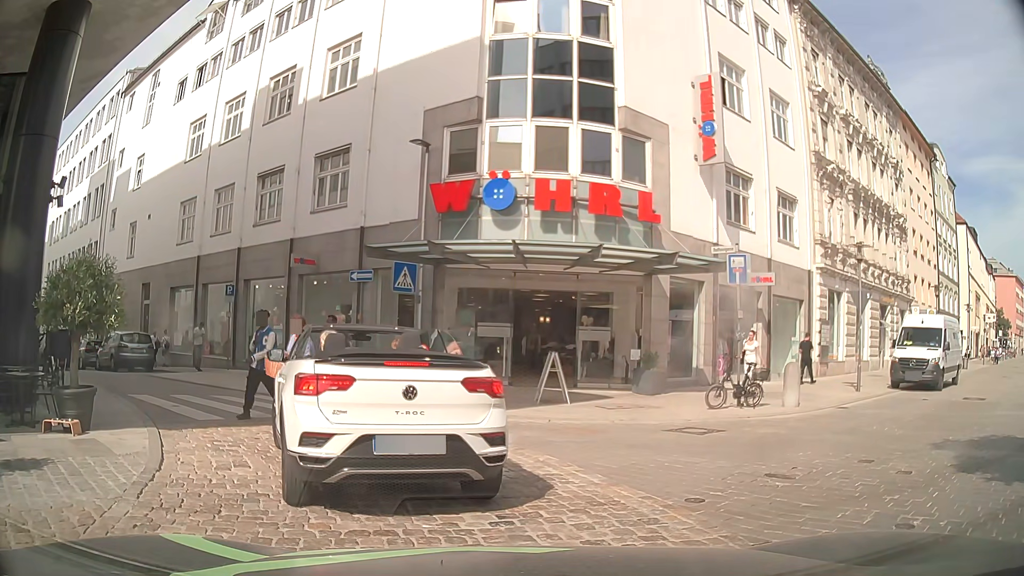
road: residential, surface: sett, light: Day
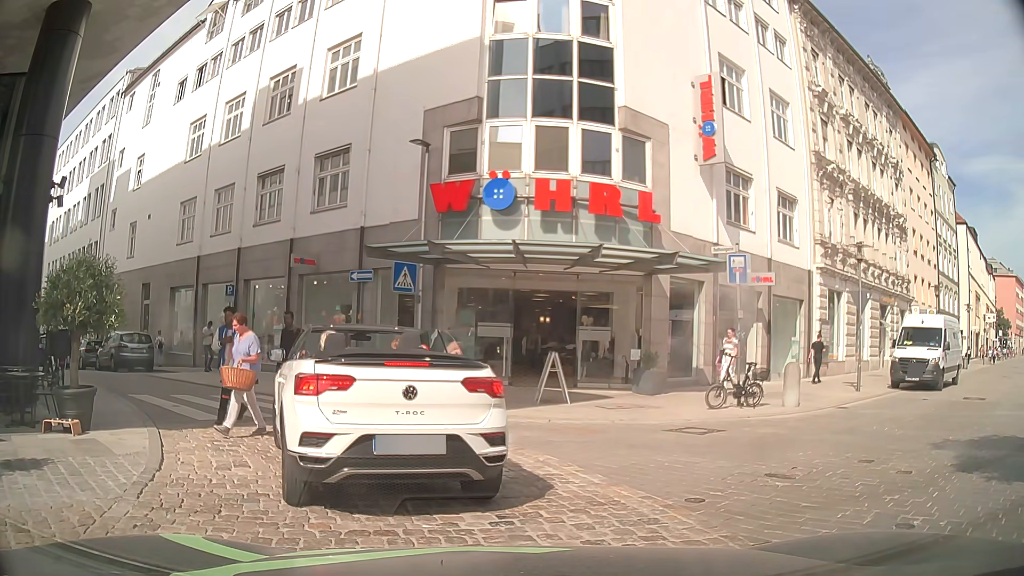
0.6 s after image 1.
(0.0, 0.0) m; 0°
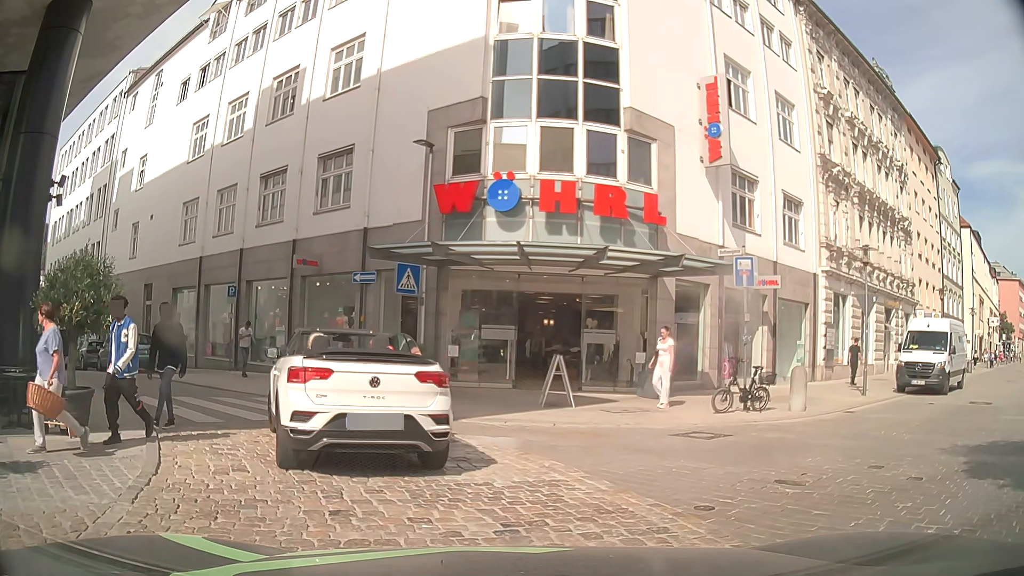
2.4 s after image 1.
(0.0, +0.2) m; 0°
